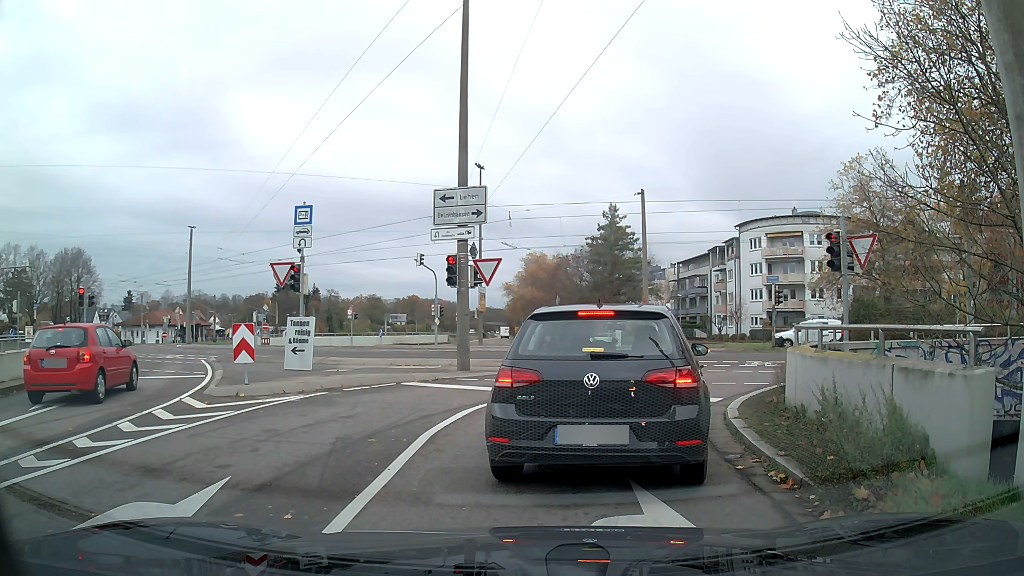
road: tertiary_link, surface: asphalt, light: Day
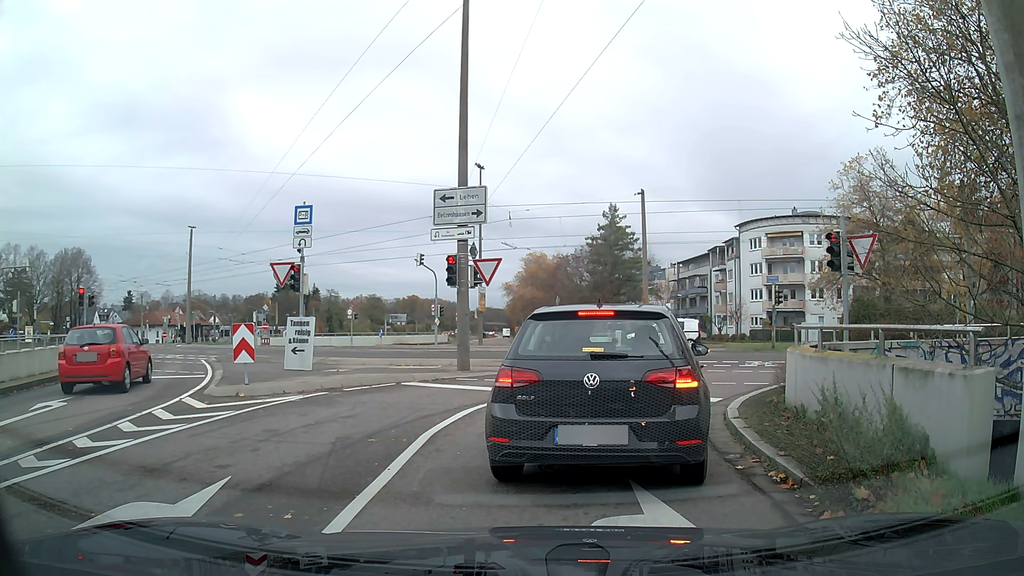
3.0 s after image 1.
(0.0, 0.0) m; 0°
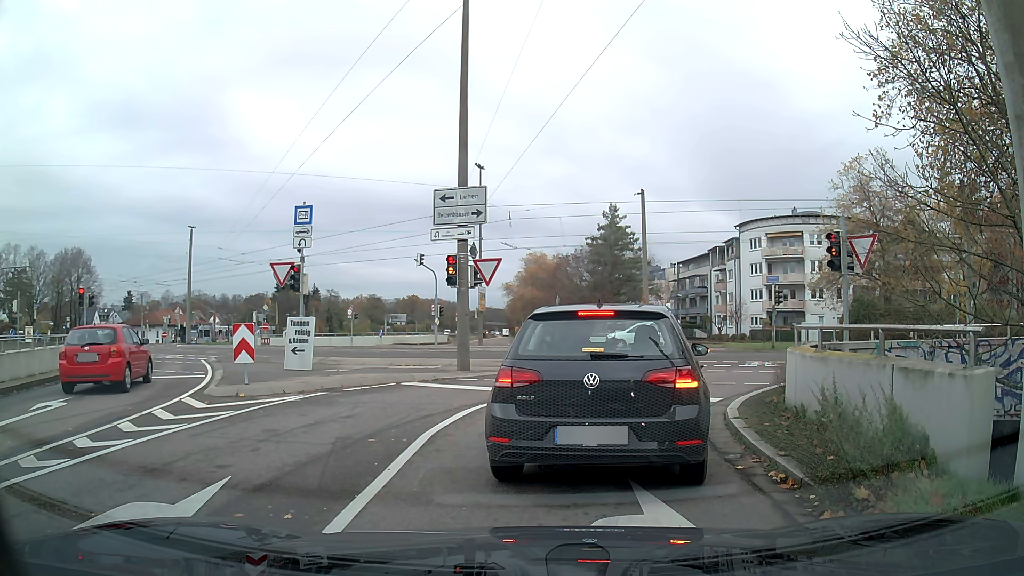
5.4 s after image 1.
(0.0, 0.0) m; 0°
(+1, +10) (+7, +17) (+17, +19) (+27, +17) (+36, +14) (+46, +11) (+55, +8) (+65, +5) (+75, +2) (+84, -1) m
